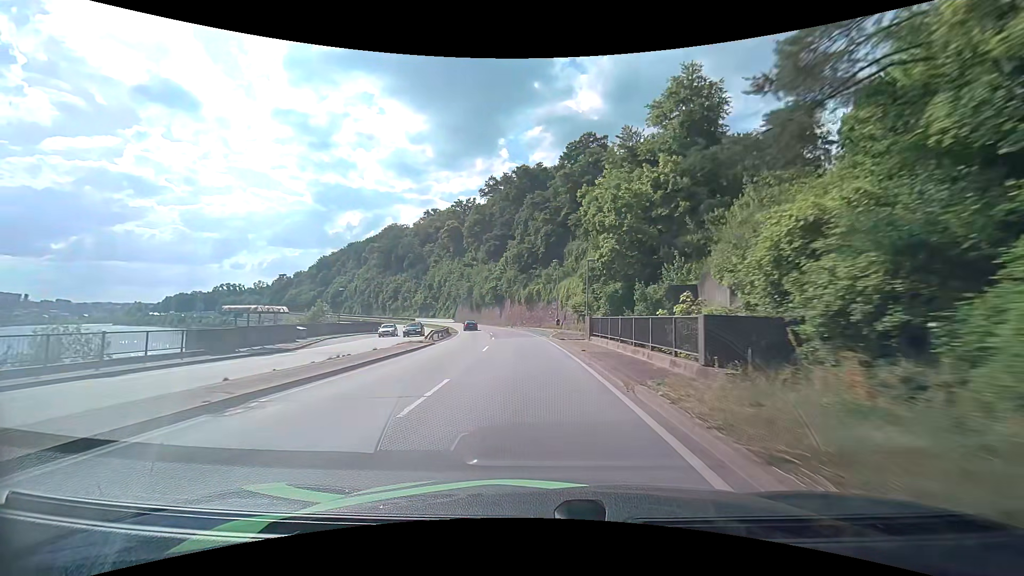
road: primary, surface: asphalt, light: Day
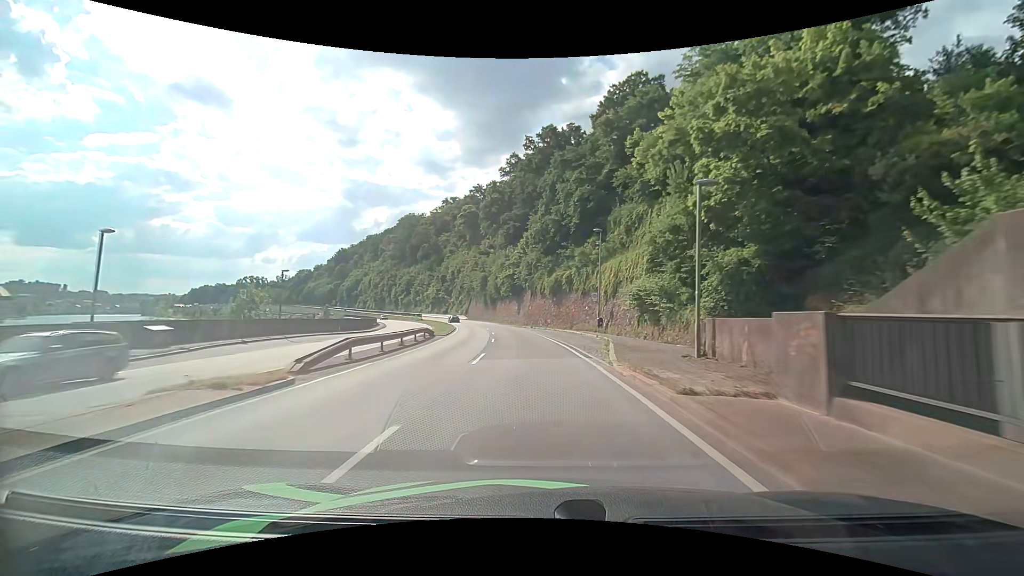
(-0.4, +19.8) m; -3°
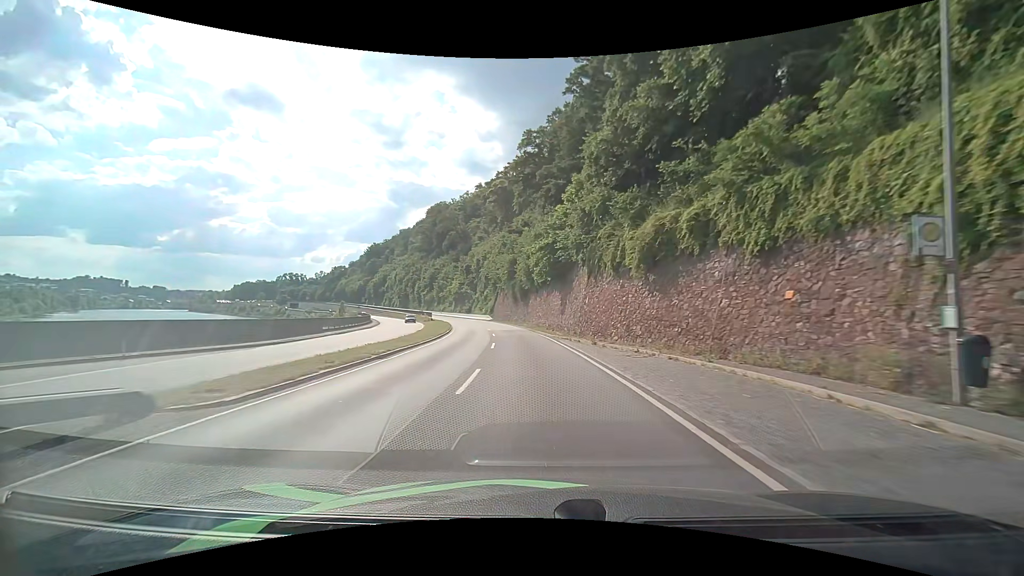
(-1.2, +30.2) m; -5°
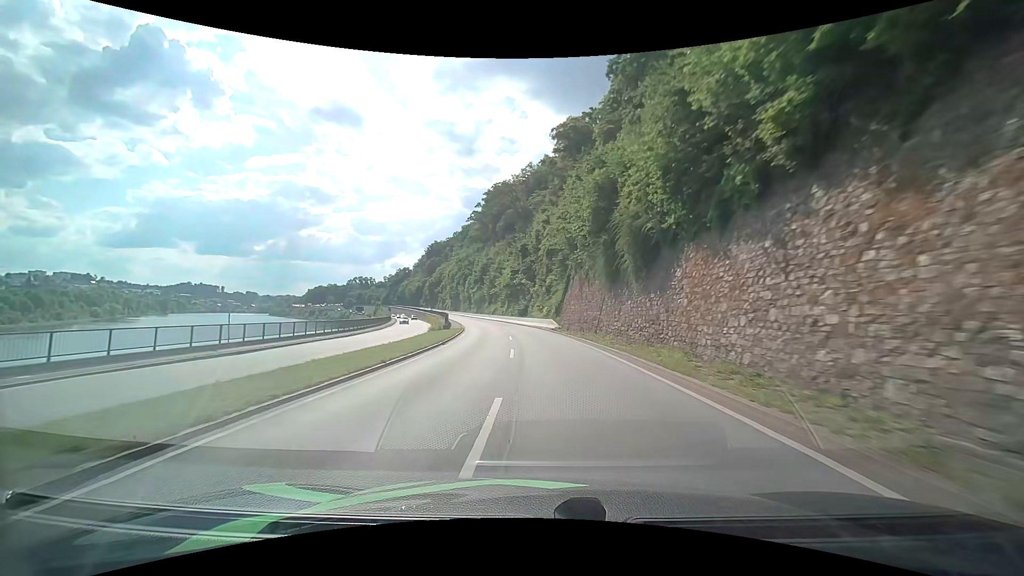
(-2.9, +41.4) m; -8°
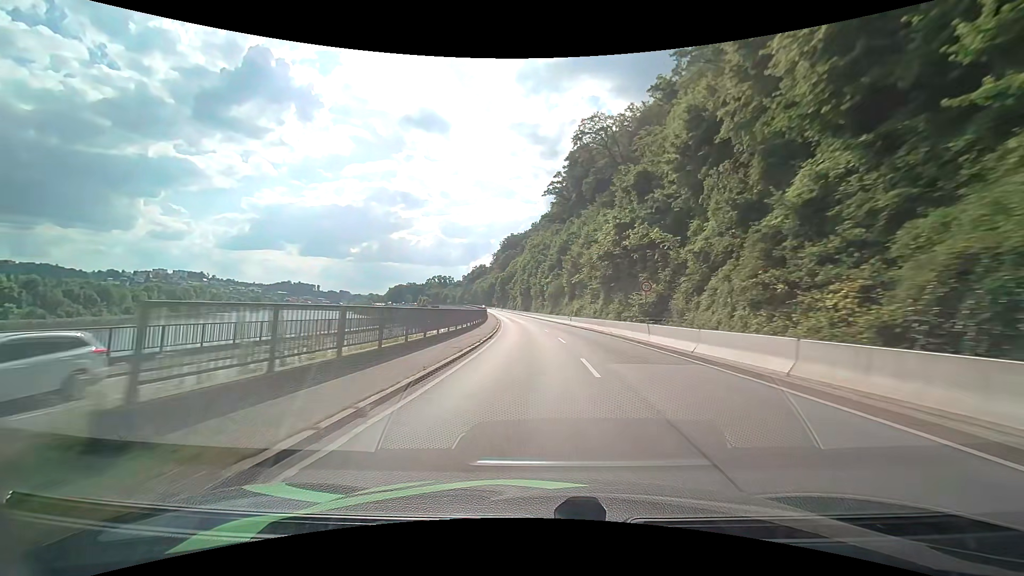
(-3.3, +41.4) m; -9°
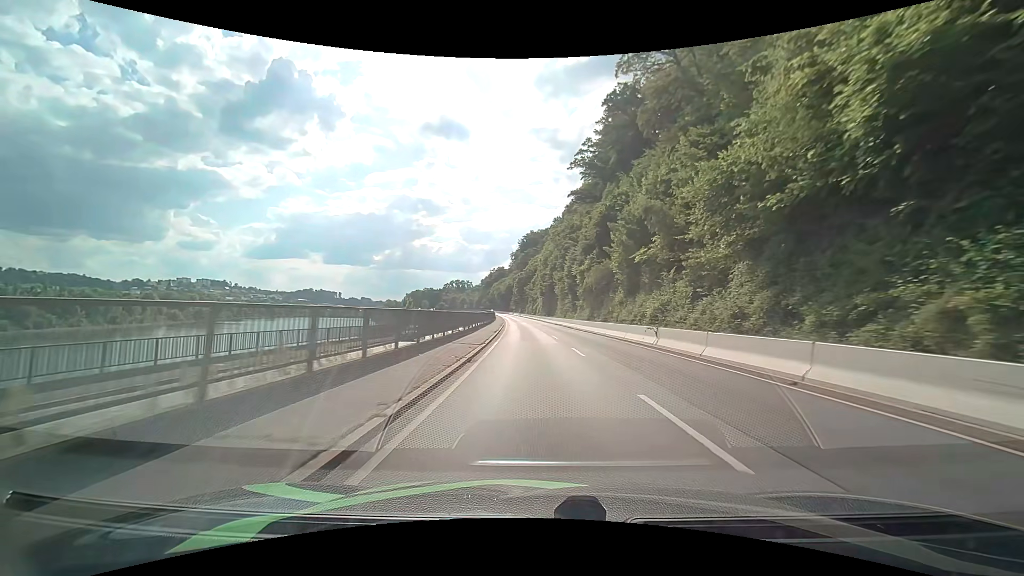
(-1.1, +30.0) m; -3°
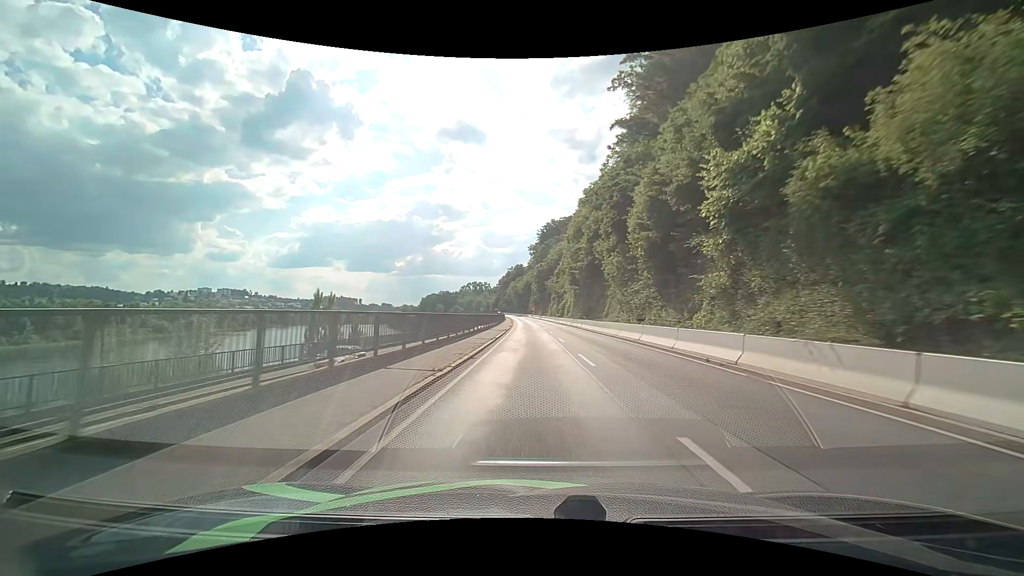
(-0.9, +39.0) m; -3°
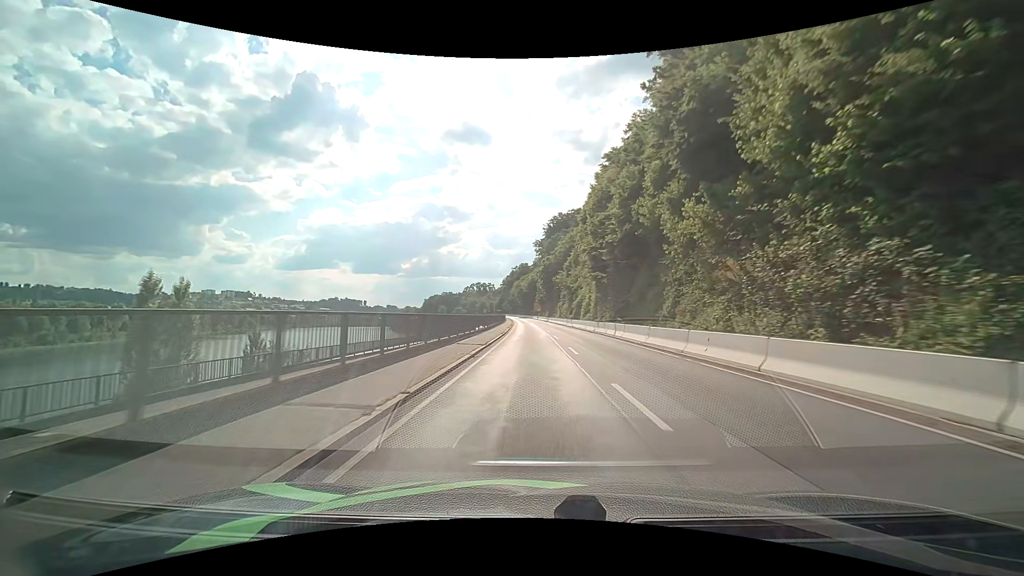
(-0.1, +19.6) m; -1°
(0, +10) (0, +20) (0, +30) (-1, +40) (-1, +50) (-1, +60) (-2, +70) (-2, +80) (-3, +90) (-3, +100) m
